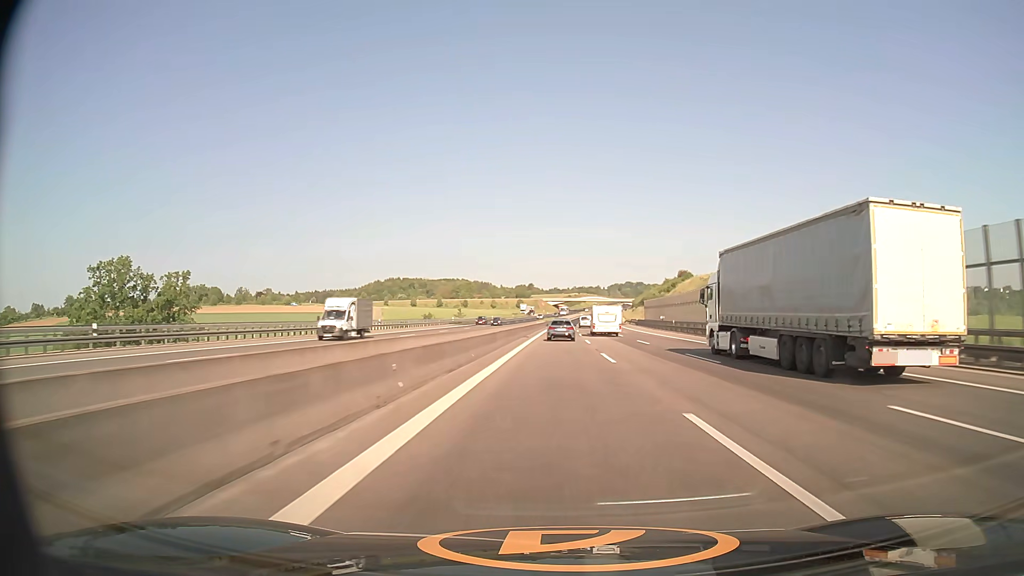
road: motorway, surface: asphalt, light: Day
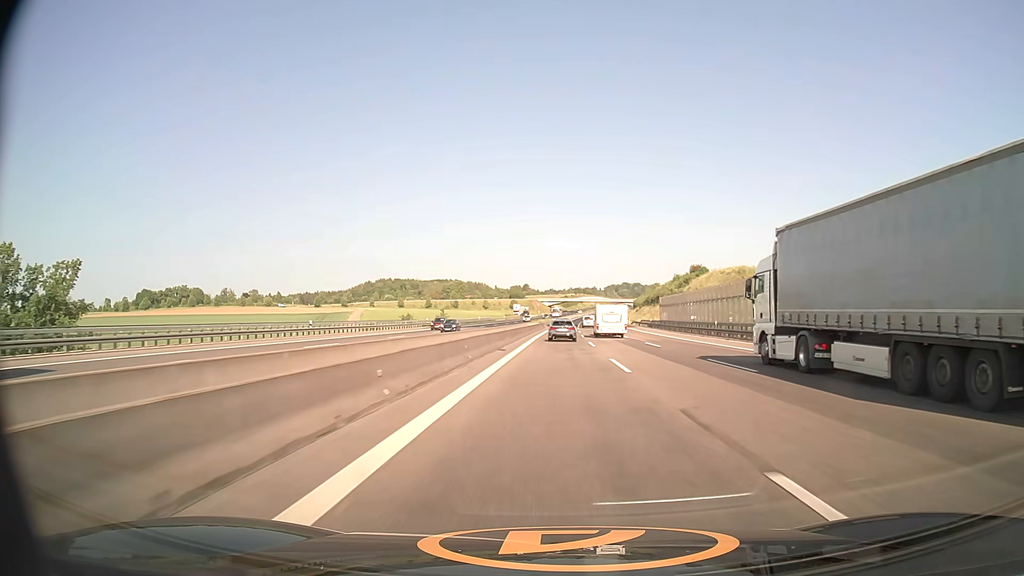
(+0.1, +22.1) m; 0°
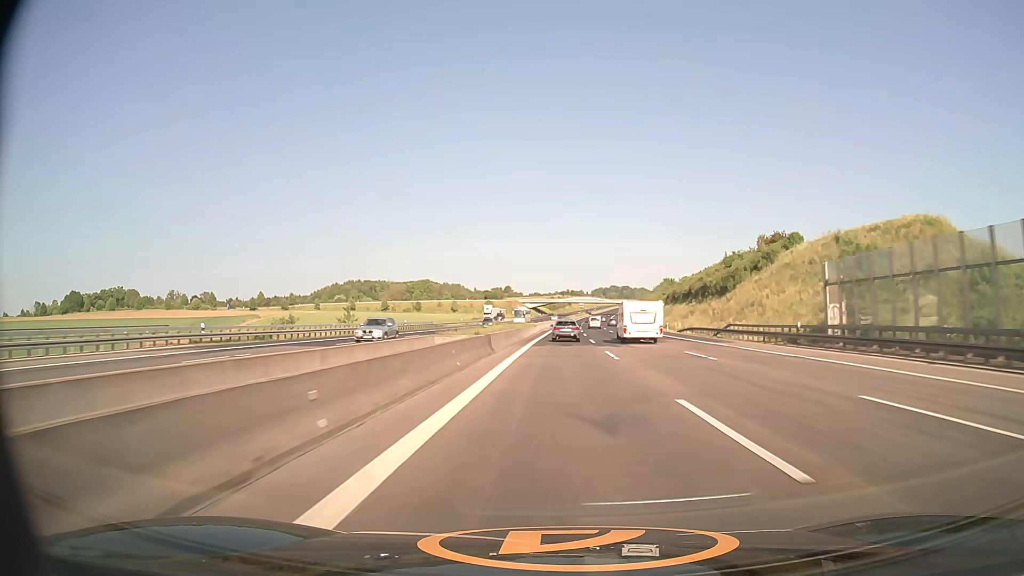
(+0.7, +66.5) m; +1°
(0, +10) (0, +20) (0, +30) (0, +40) (+1, +50) (+1, +60) (+1, +70) (+2, +80) (+2, +90) (+2, +100) m
